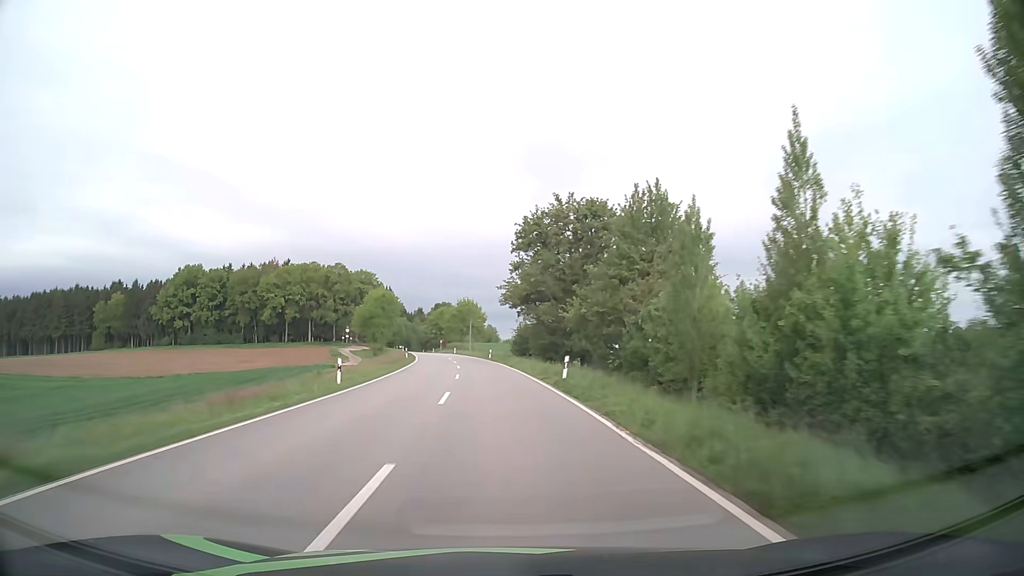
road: secondary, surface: asphalt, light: Day
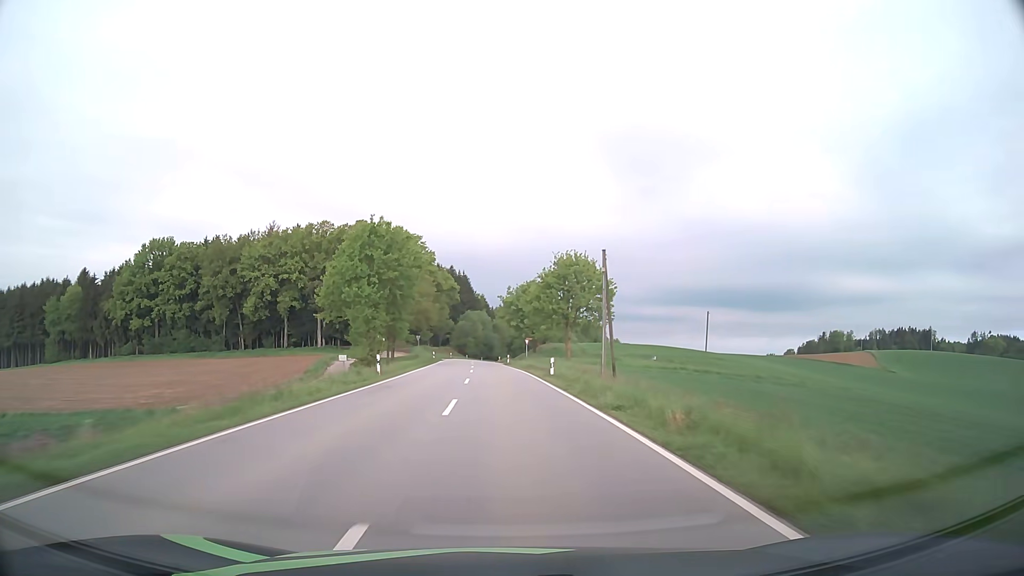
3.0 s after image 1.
(-5.6, +74.4) m; -8°
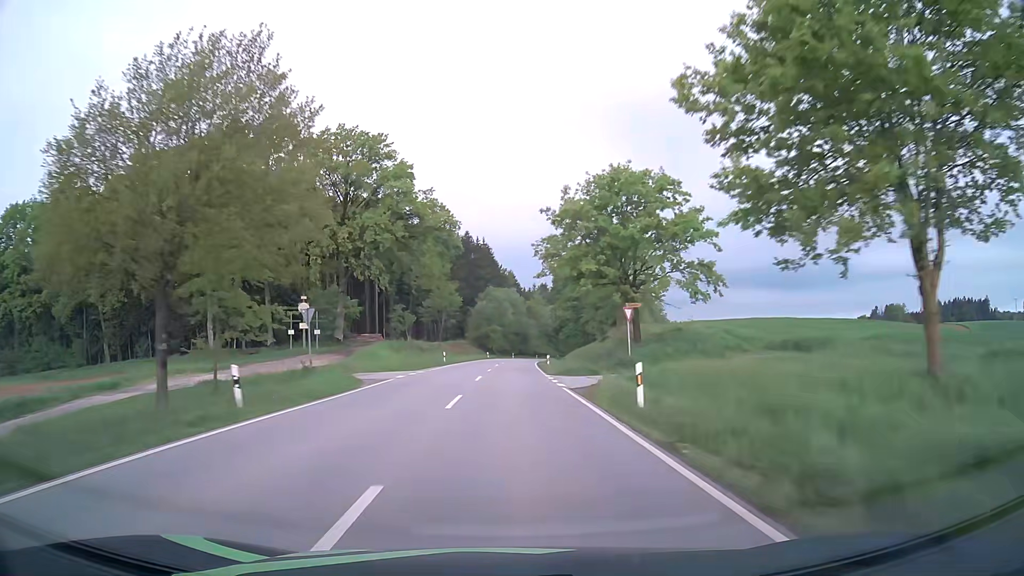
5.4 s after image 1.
(-1.7, +59.2) m; -3°
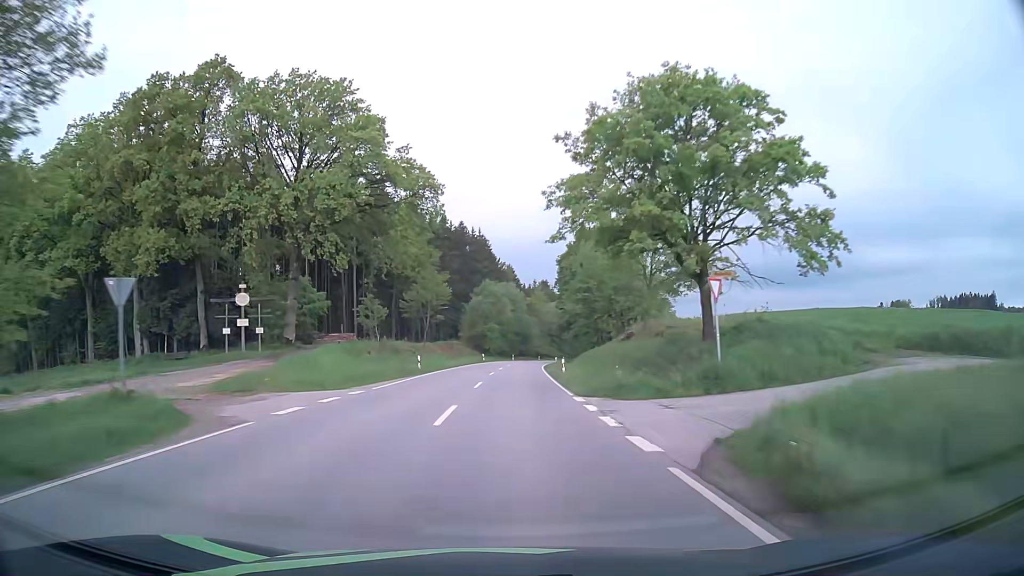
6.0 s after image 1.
(0.0, +14.8) m; 0°
